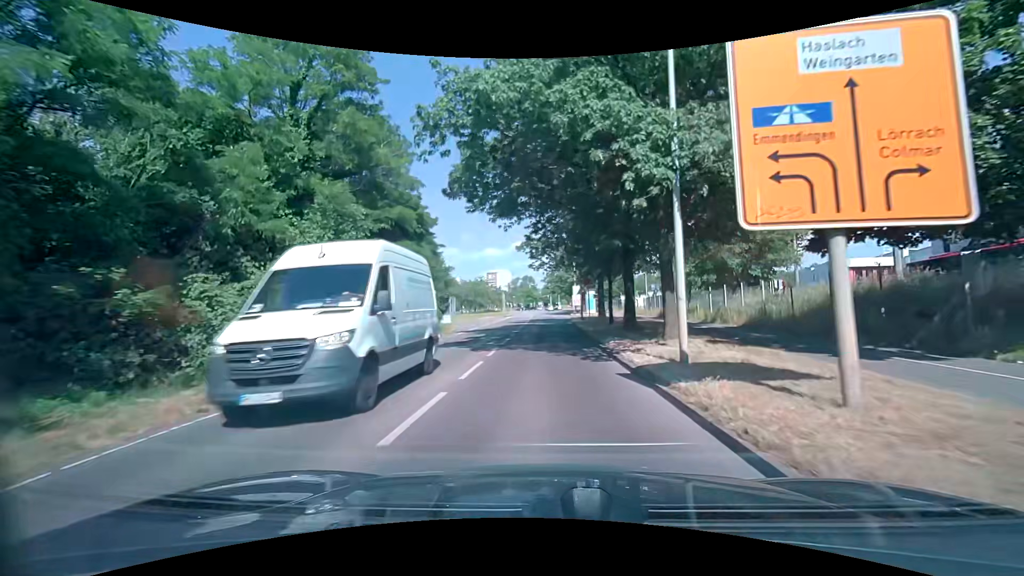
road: secondary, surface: asphalt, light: Day
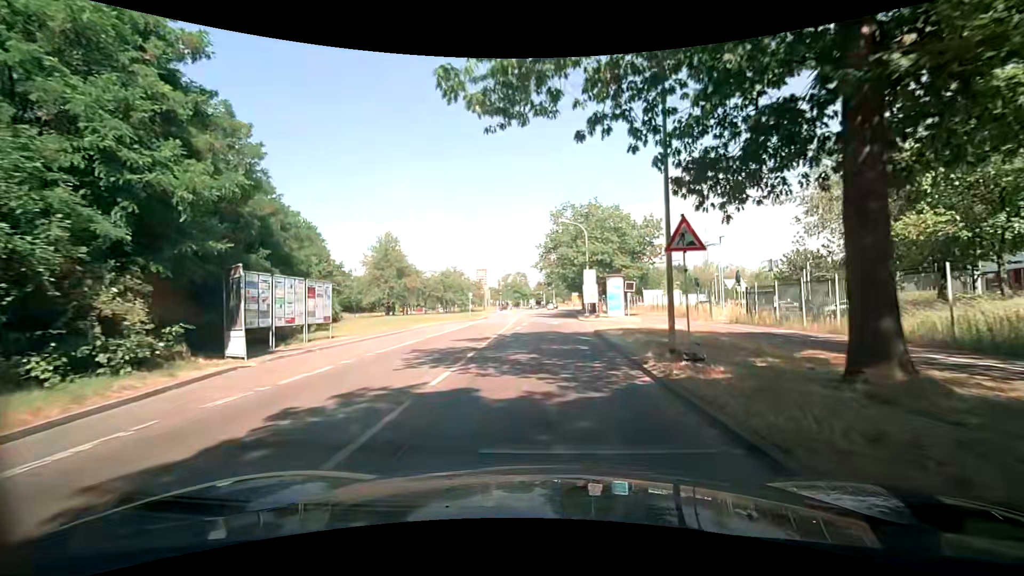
(+0.1, +32.5) m; 0°
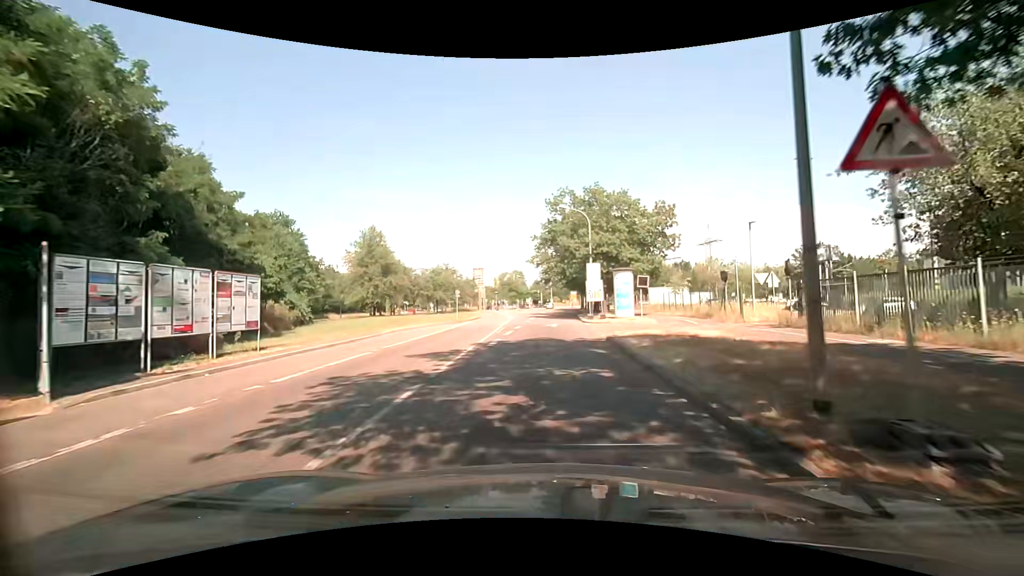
(0.0, +6.2) m; +1°
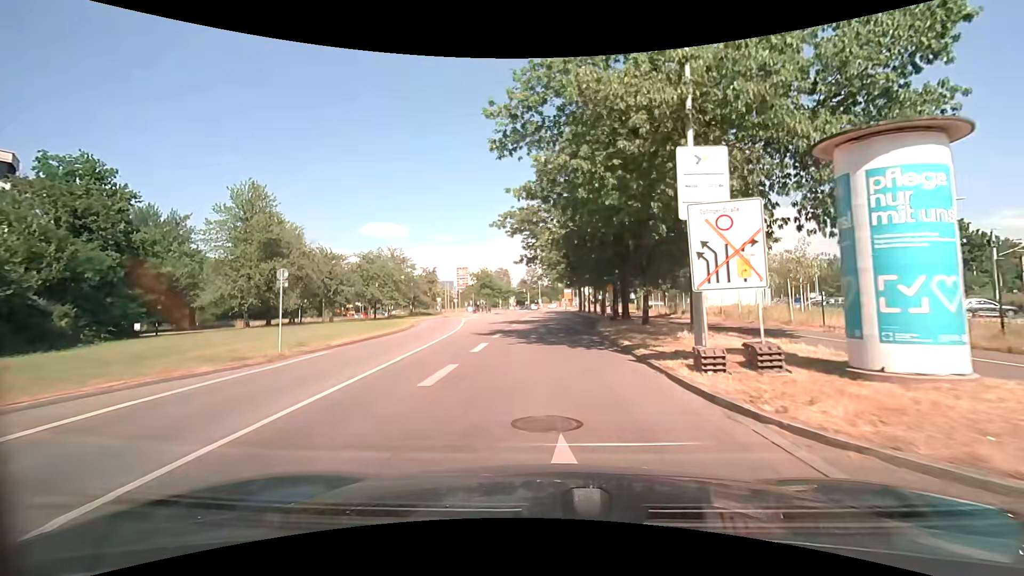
(+0.3, +30.0) m; +1°
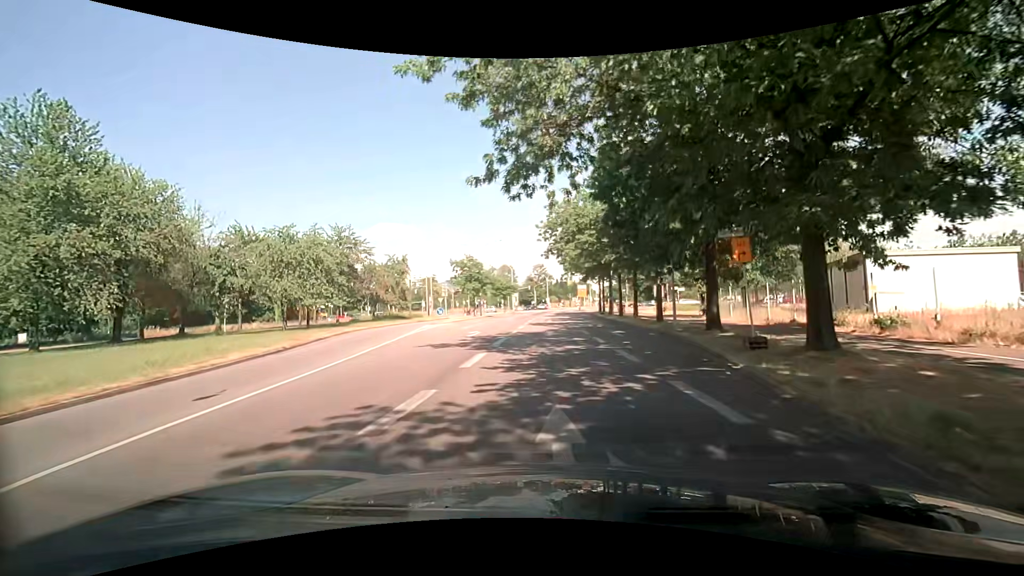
(-0.2, +21.6) m; -2°
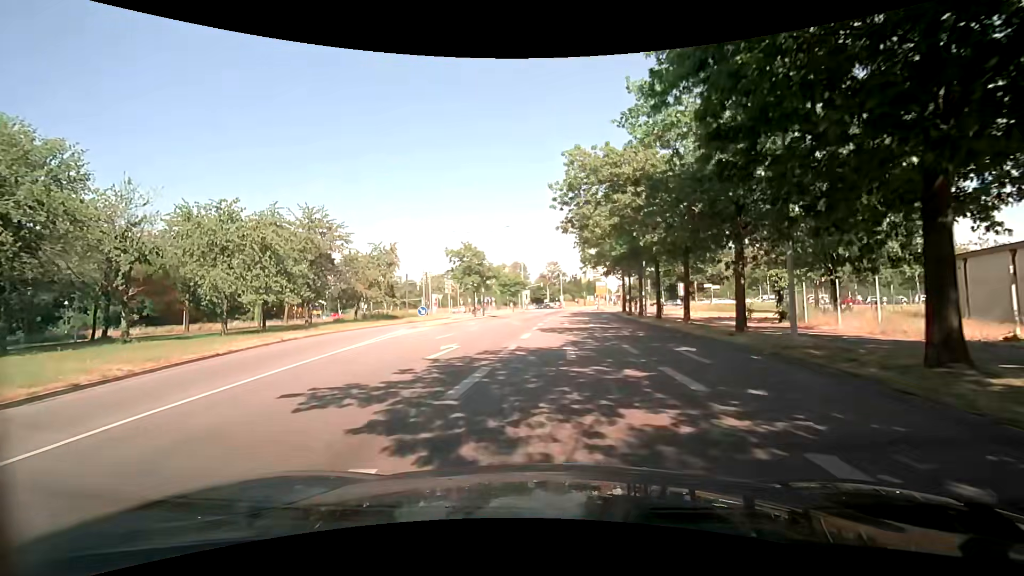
(0.0, +9.8) m; -1°
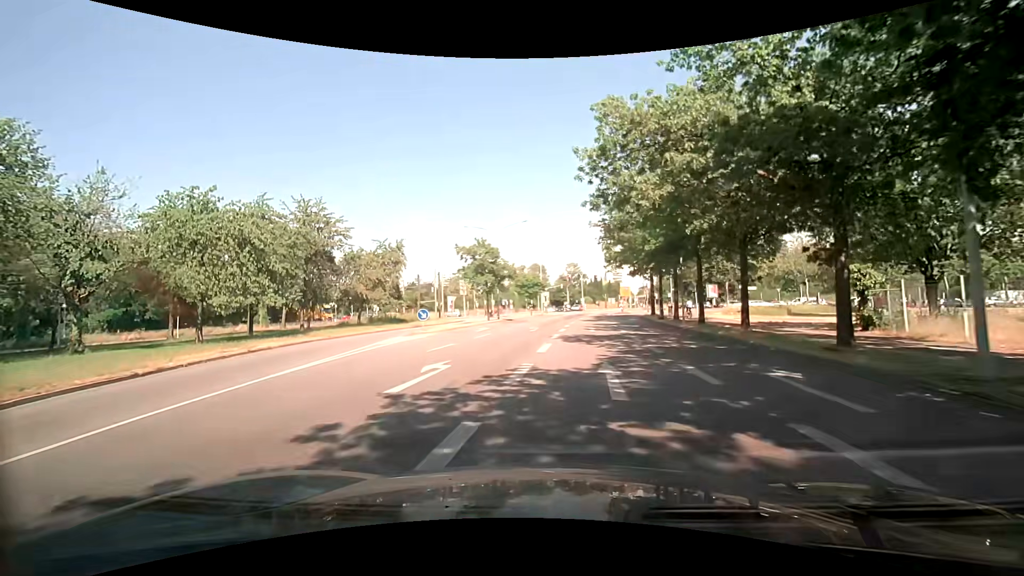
(0.0, +4.8) m; -2°
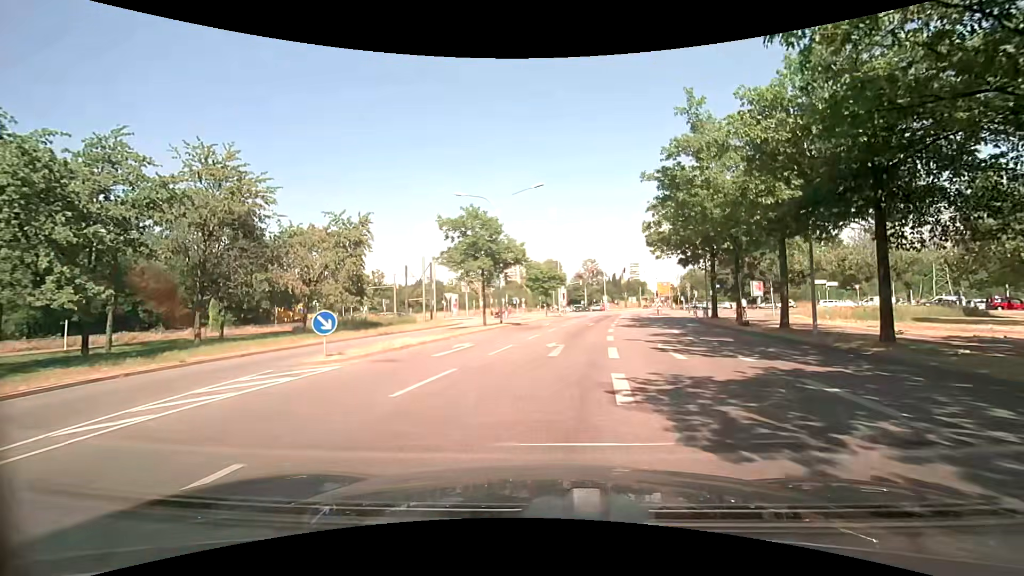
(-0.4, +14.0) m; -1°
